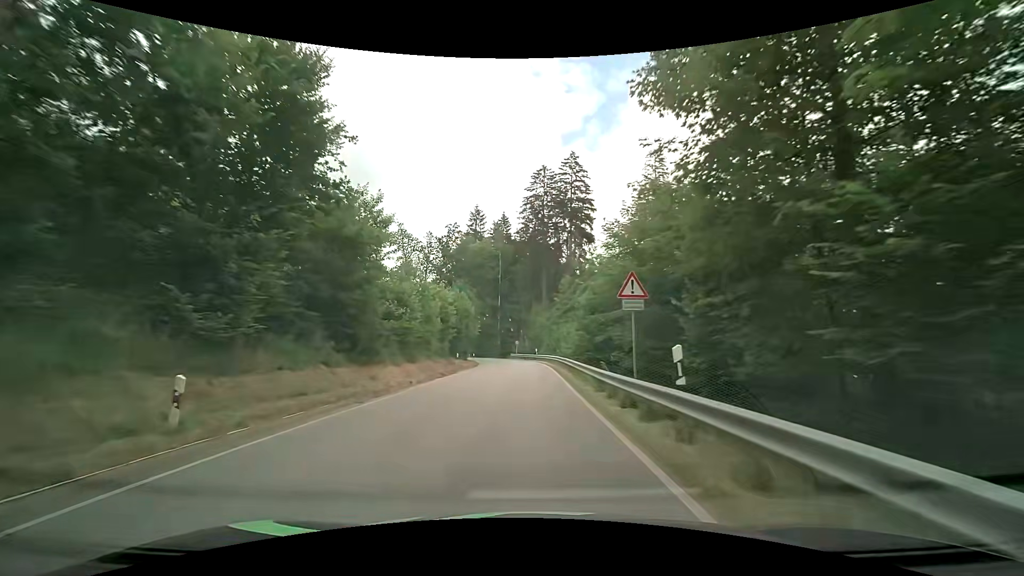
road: secondary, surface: asphalt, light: Day
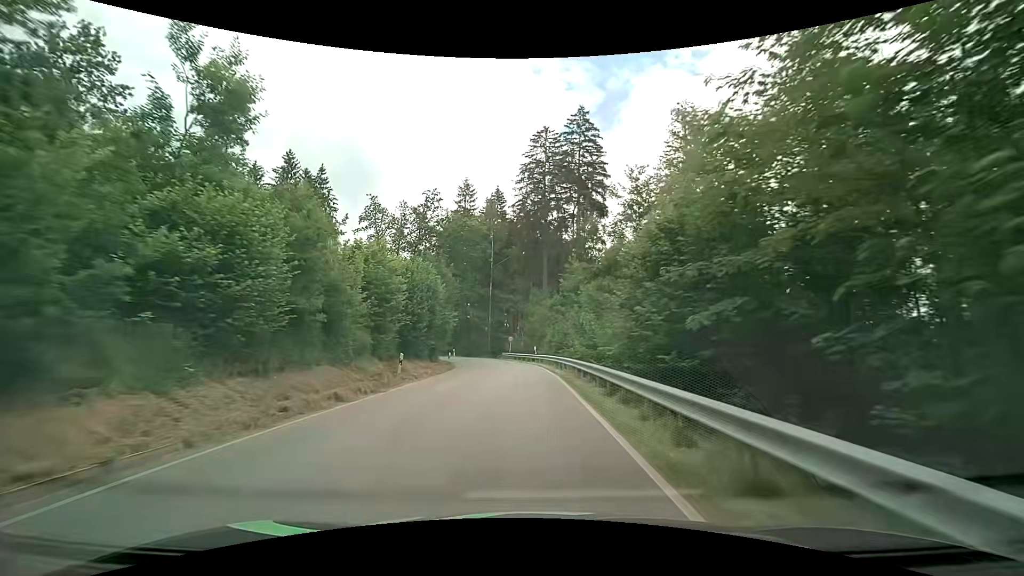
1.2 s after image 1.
(+0.2, +14.5) m; 0°
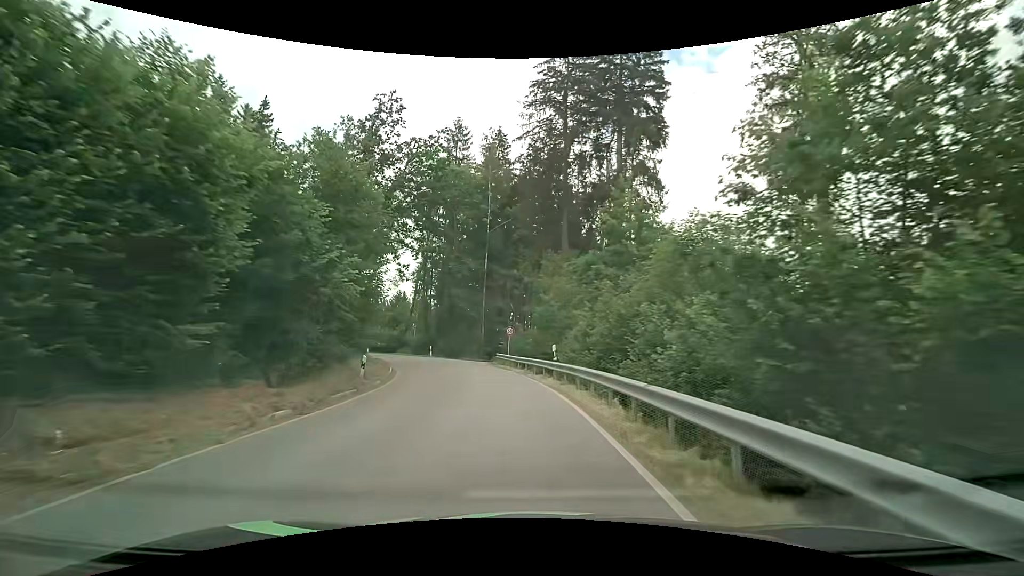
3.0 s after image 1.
(0.0, +21.7) m; 0°
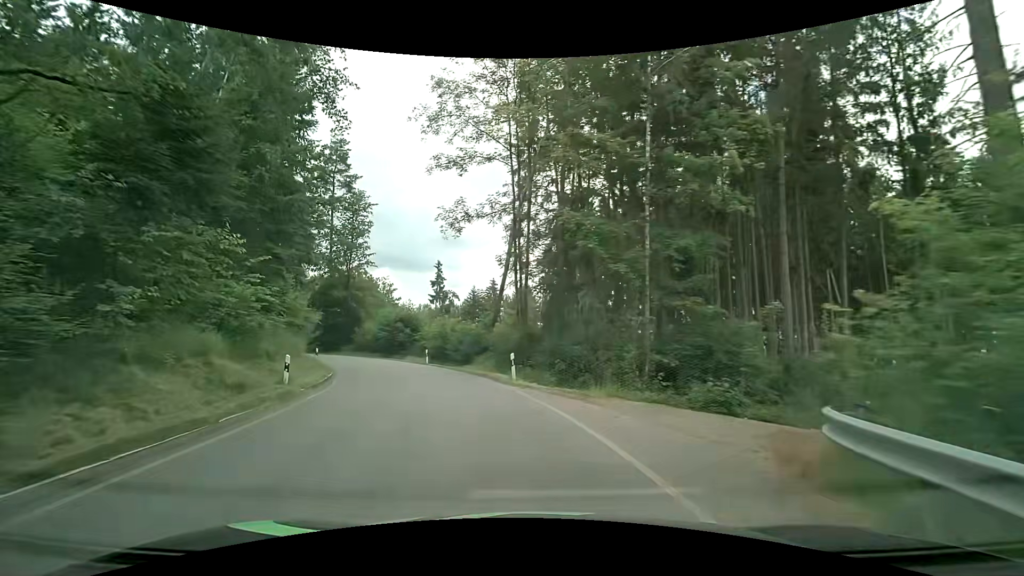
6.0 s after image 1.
(-3.4, +30.4) m; -16°
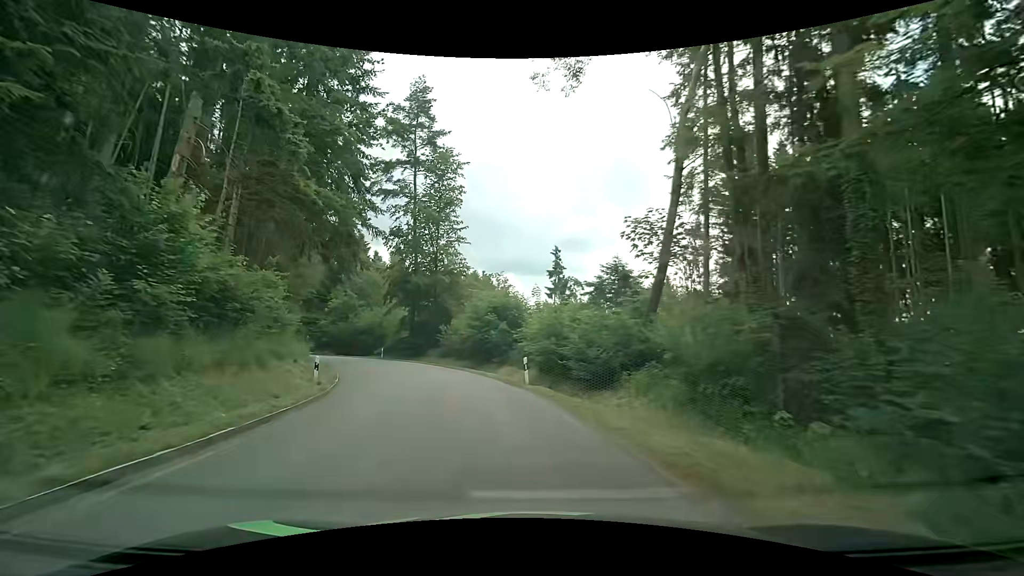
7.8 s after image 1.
(-1.9, +16.6) m; -14°
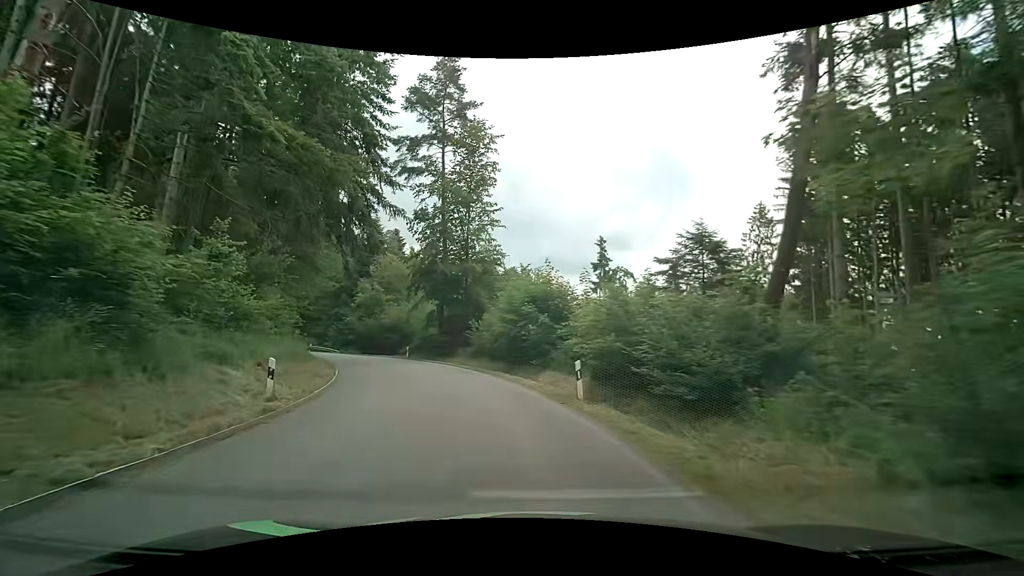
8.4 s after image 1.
(-0.2, +5.7) m; -3°
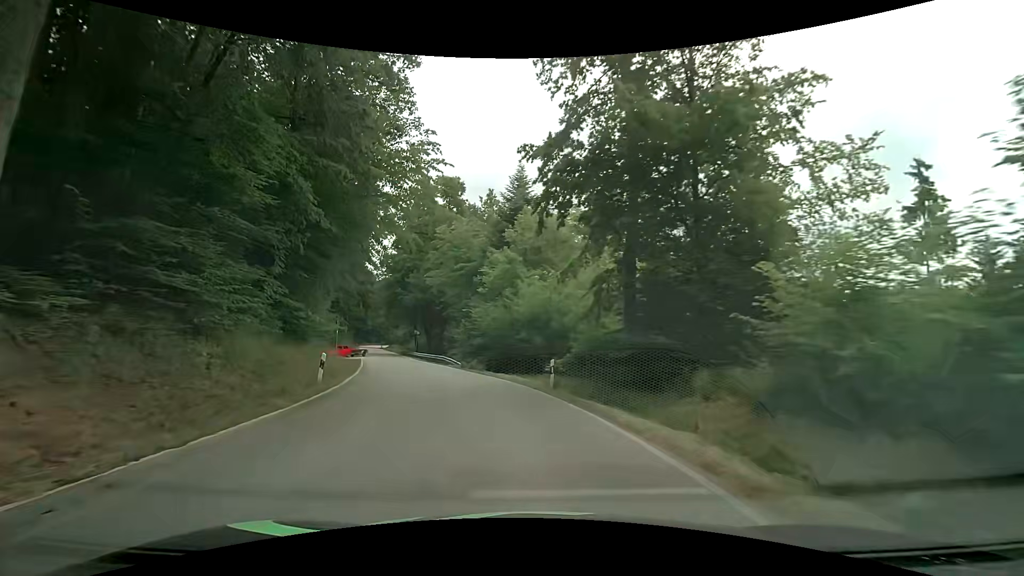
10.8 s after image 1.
(-4.5, +23.7) m; -21°
(-1, +10) (-3, +20) (-6, +29) (-9, +39) (-13, +48) (-16, +57) (-20, +67) (-23, +76) (-27, +85) (-31, +95) m
